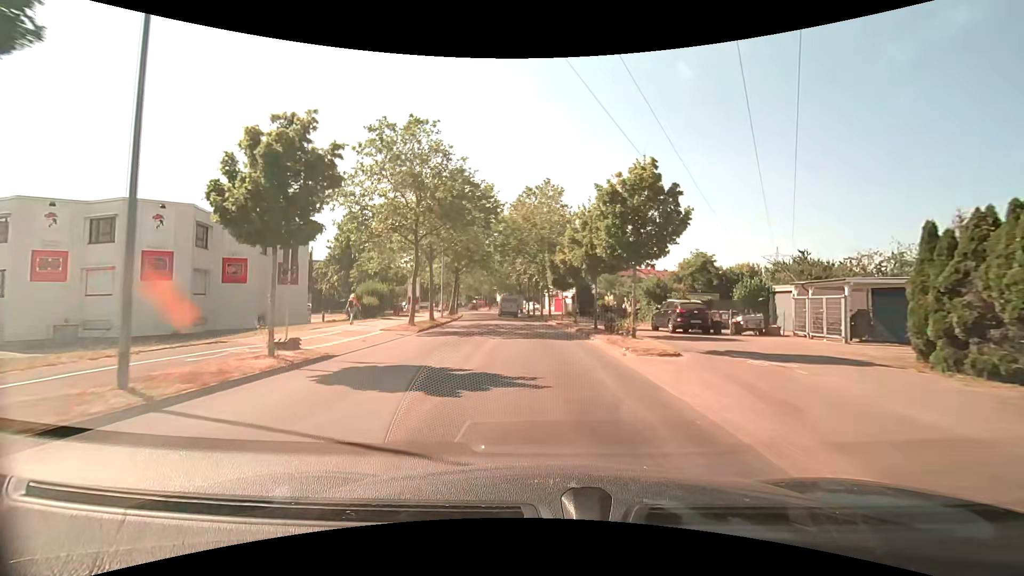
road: tertiary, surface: asphalt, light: Day
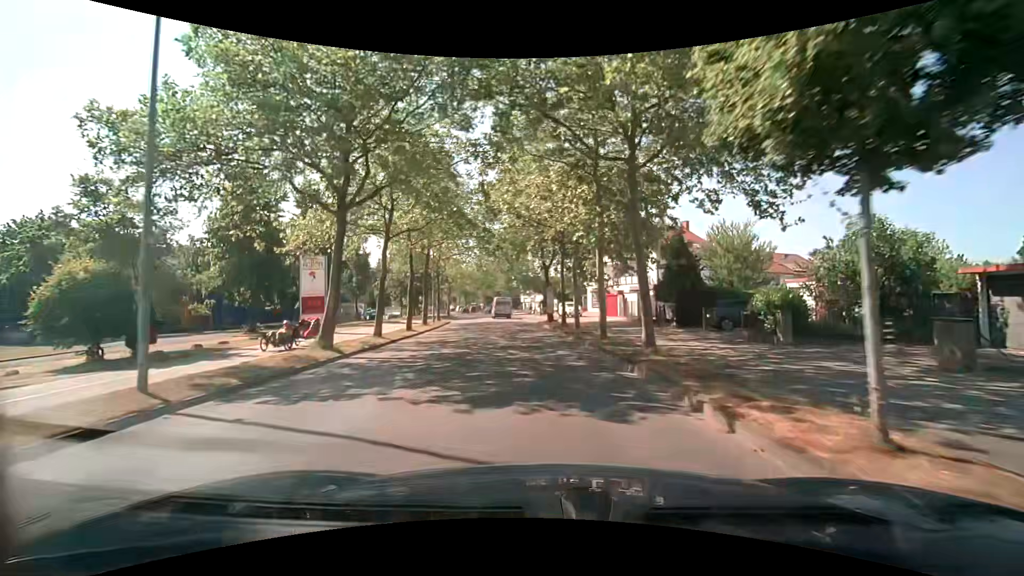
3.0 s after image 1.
(-1.0, +32.4) m; -2°
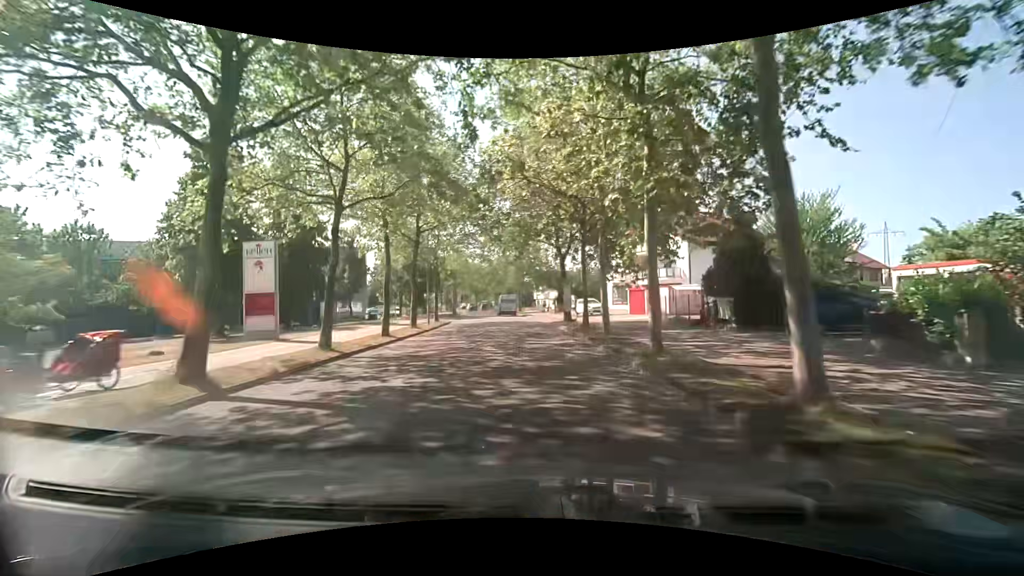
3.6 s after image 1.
(-0.2, +6.6) m; -2°
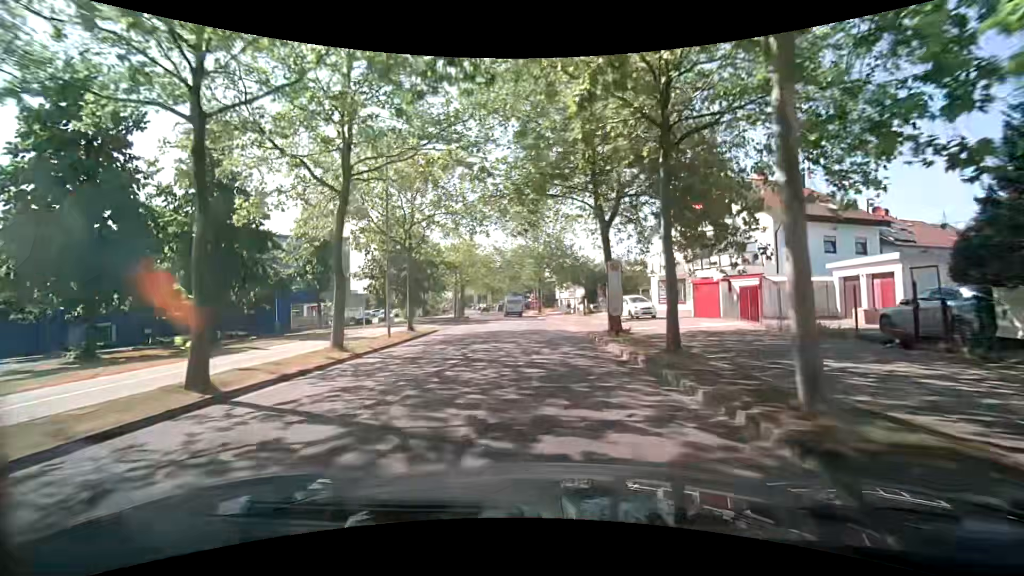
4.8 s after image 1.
(-0.4, +13.0) m; -3°
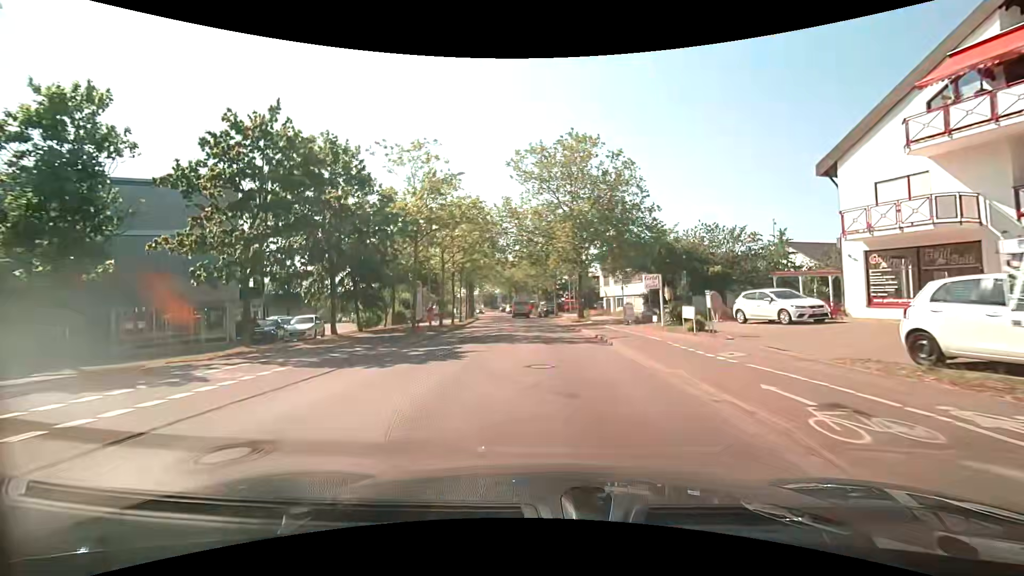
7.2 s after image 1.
(-0.7, +25.3) m; -4°
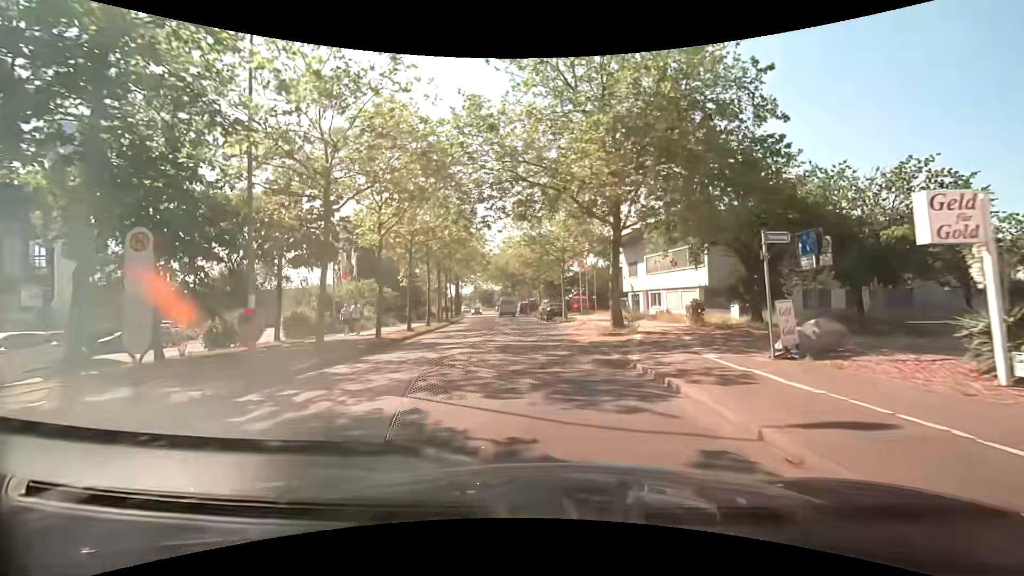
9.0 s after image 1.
(+0.1, +17.9) m; 0°
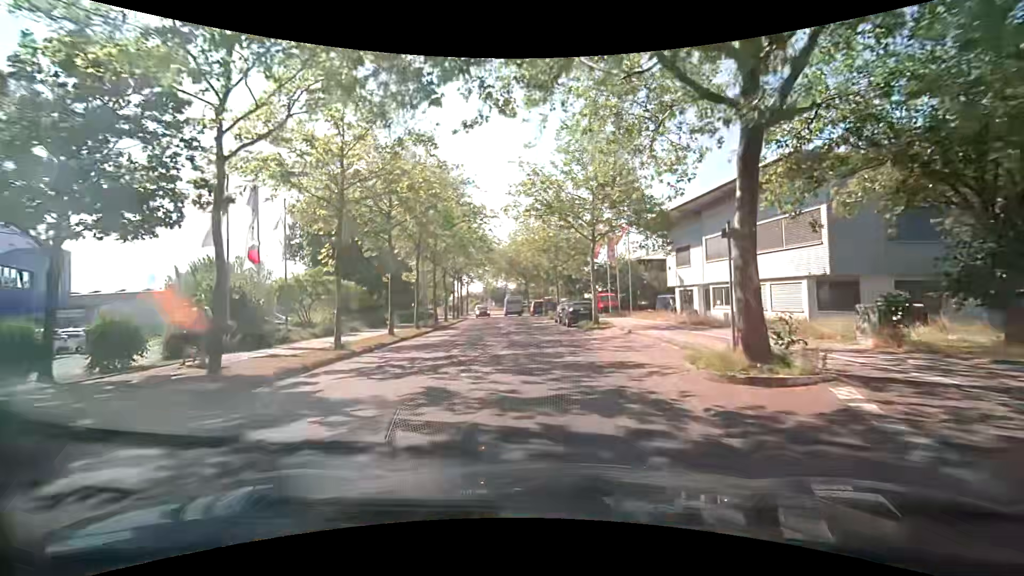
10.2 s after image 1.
(-0.1, +11.6) m; -1°
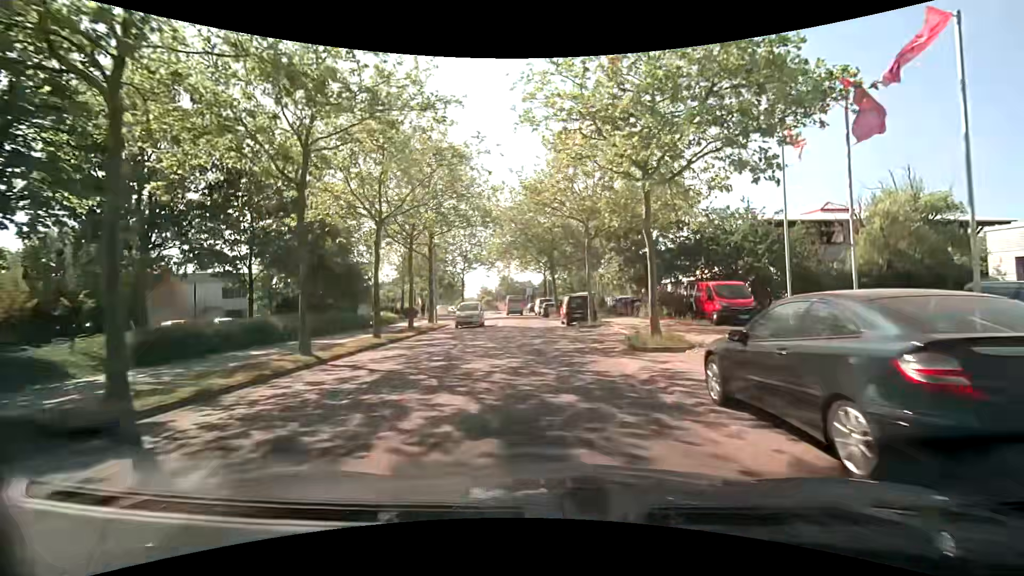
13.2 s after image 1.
(-1.1, +29.3) m; -3°
(0, +10) (-1, +20) (-1, +30) (-2, +40) (-3, +50) (-4, +60) (-4, +70) (-5, +80) (-6, +90) (-3, +99) m
